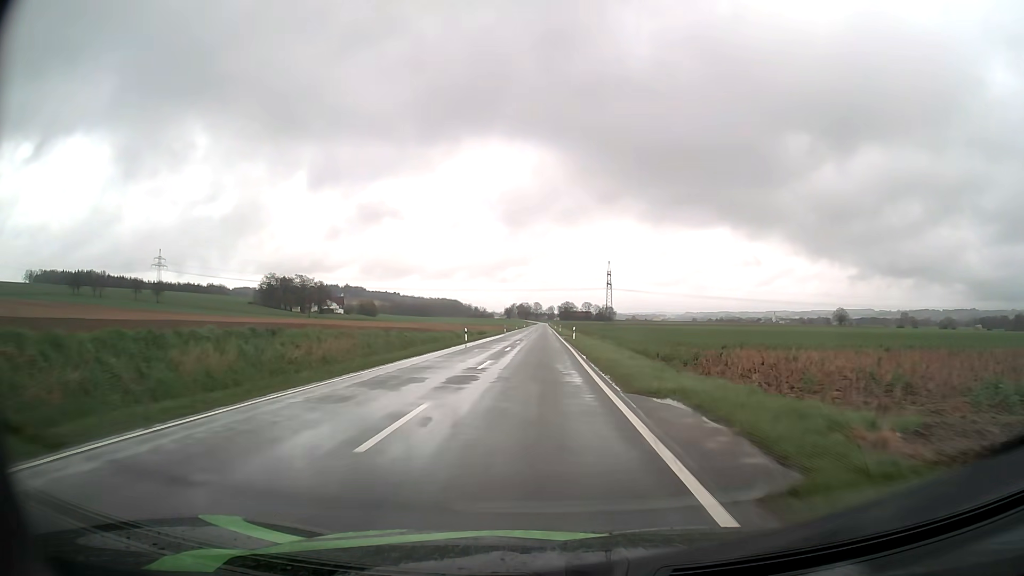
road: tertiary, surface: asphalt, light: Day
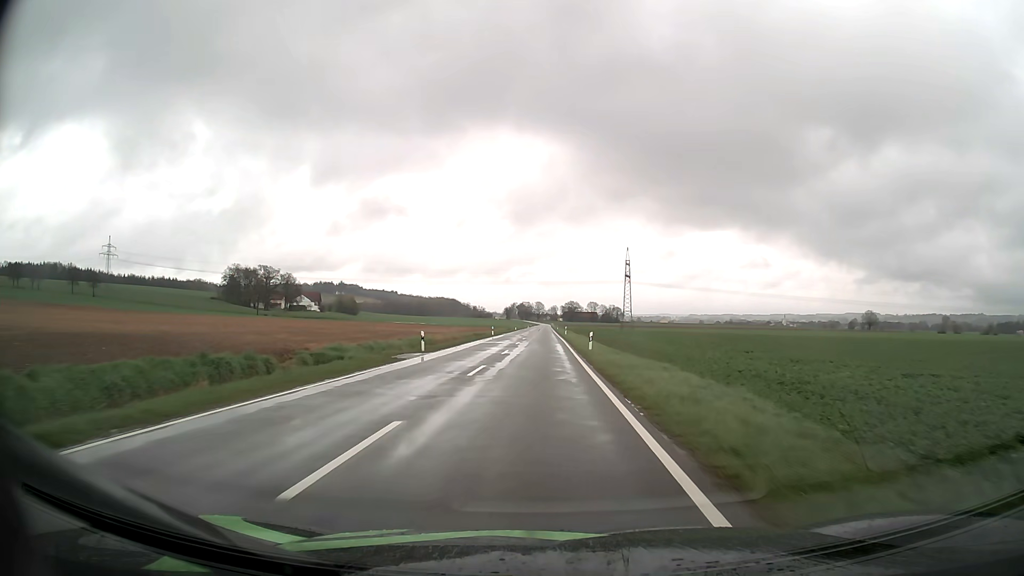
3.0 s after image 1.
(-0.2, +64.8) m; 0°
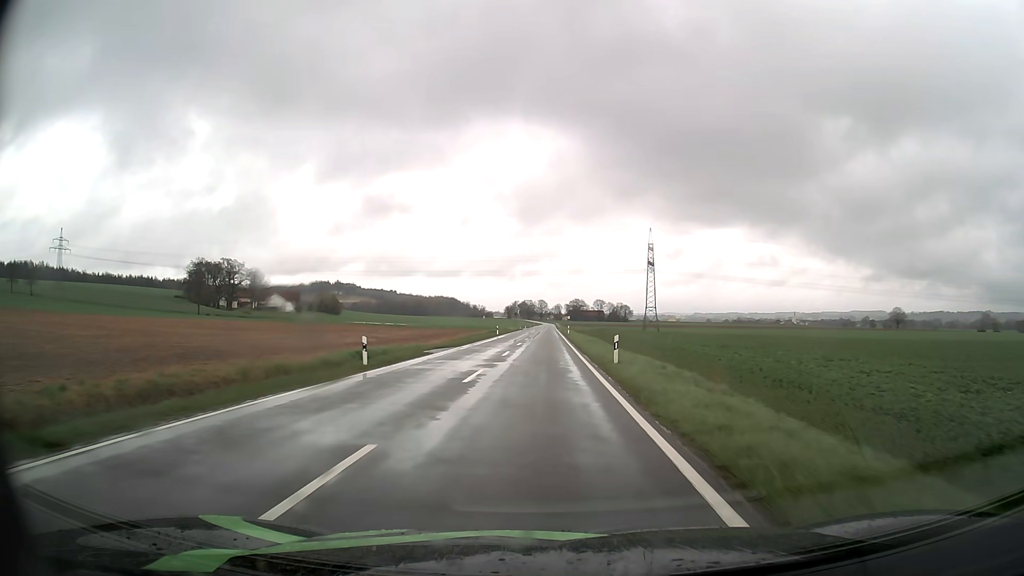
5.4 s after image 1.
(0.0, +51.9) m; 0°
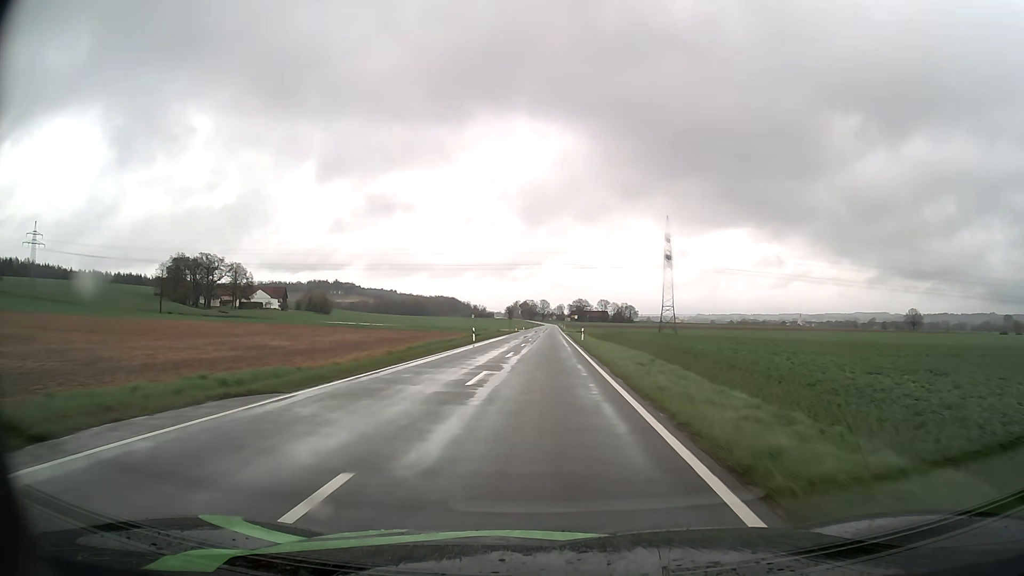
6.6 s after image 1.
(-0.1, +26.0) m; 0°
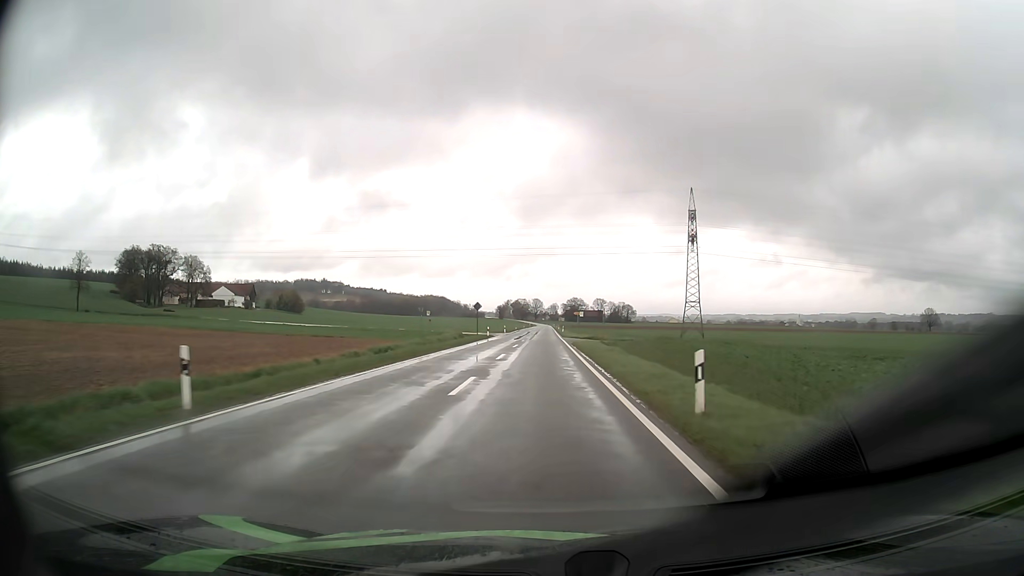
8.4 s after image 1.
(+0.3, +39.2) m; +1°
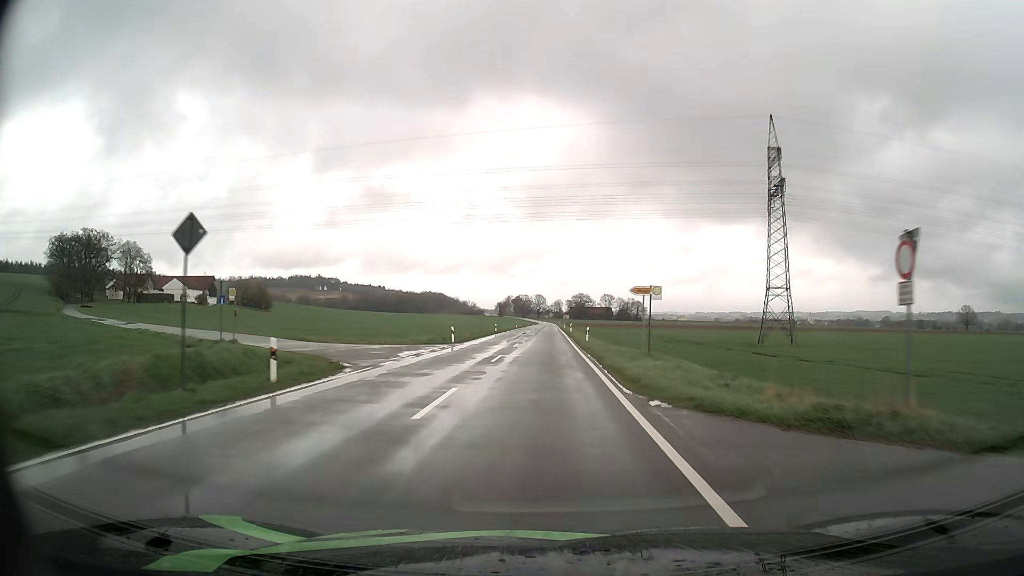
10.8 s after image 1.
(-0.1, +52.9) m; 0°
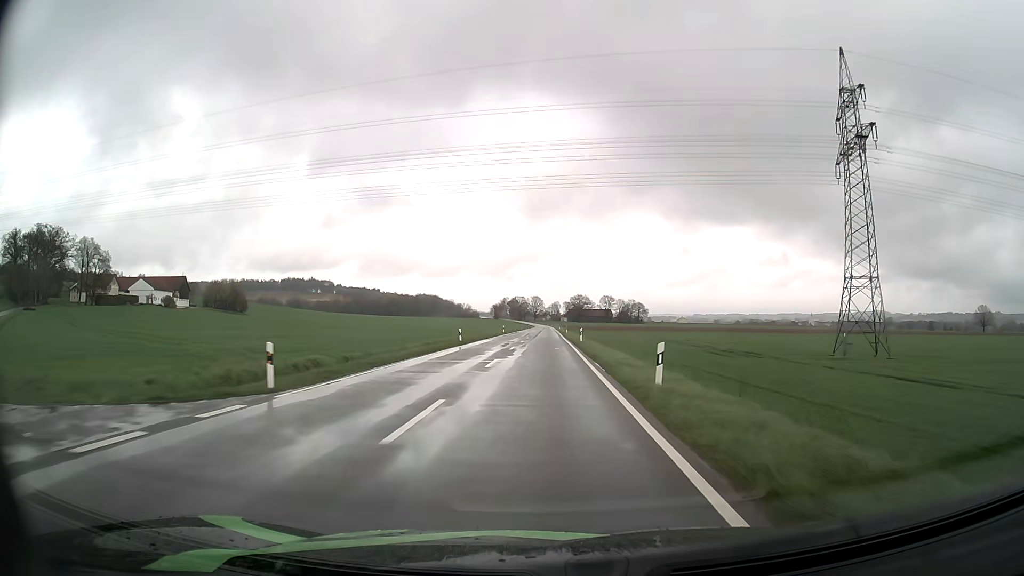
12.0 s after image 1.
(0.0, +26.7) m; 0°
